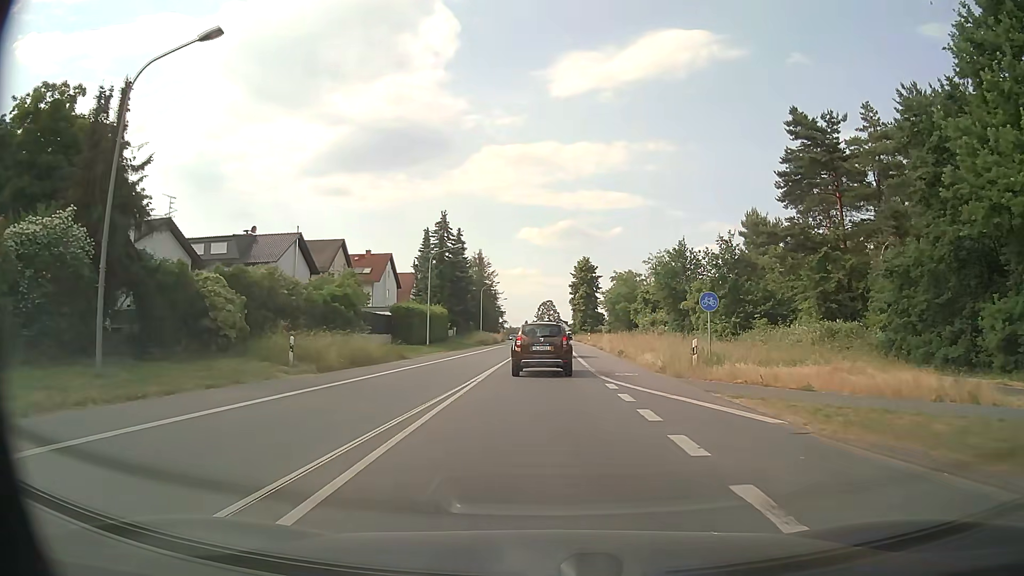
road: primary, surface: asphalt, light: Day
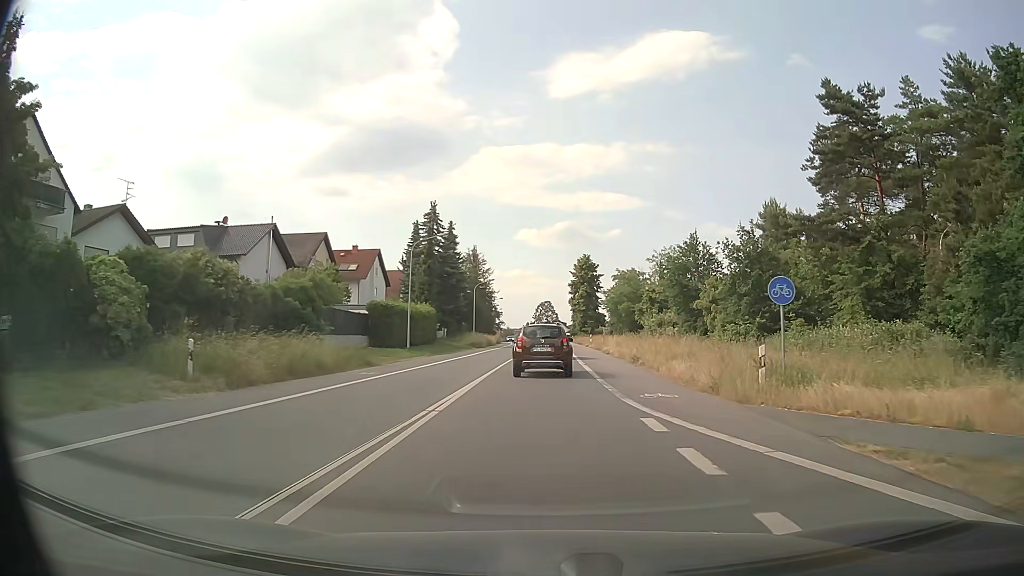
(0.0, +6.7) m; 0°
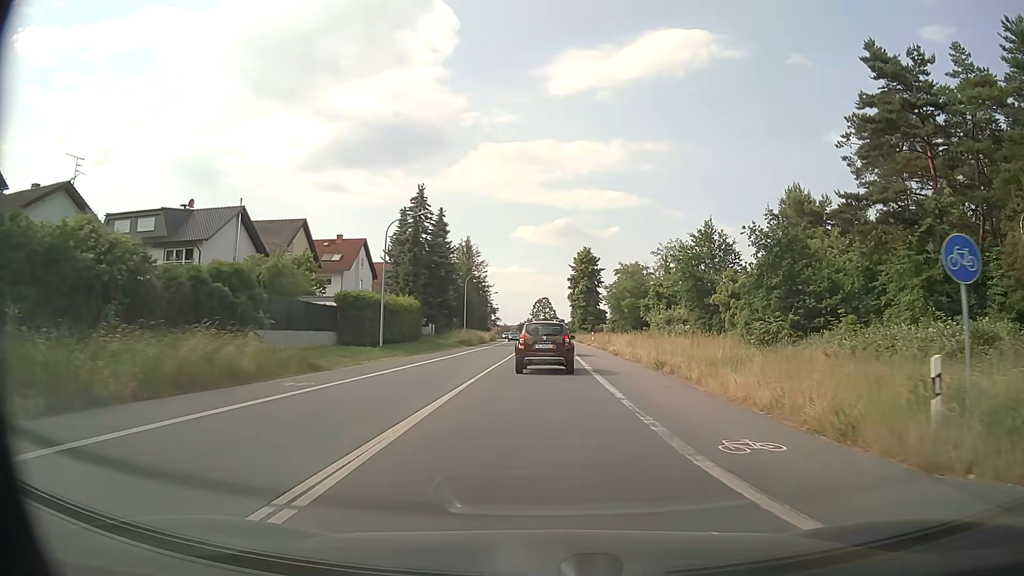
(0.0, +6.8) m; 0°
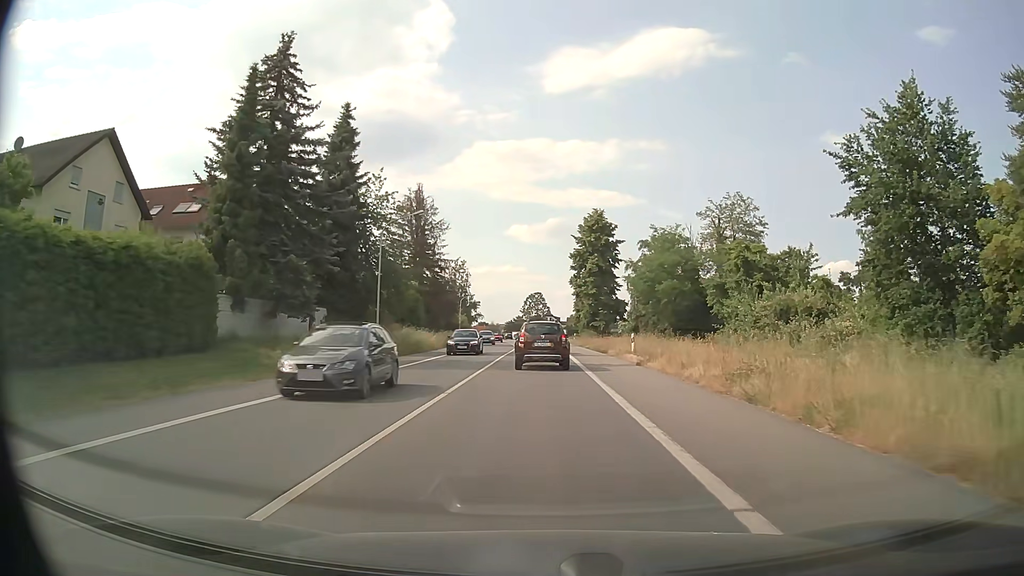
(+0.3, +36.4) m; +1°
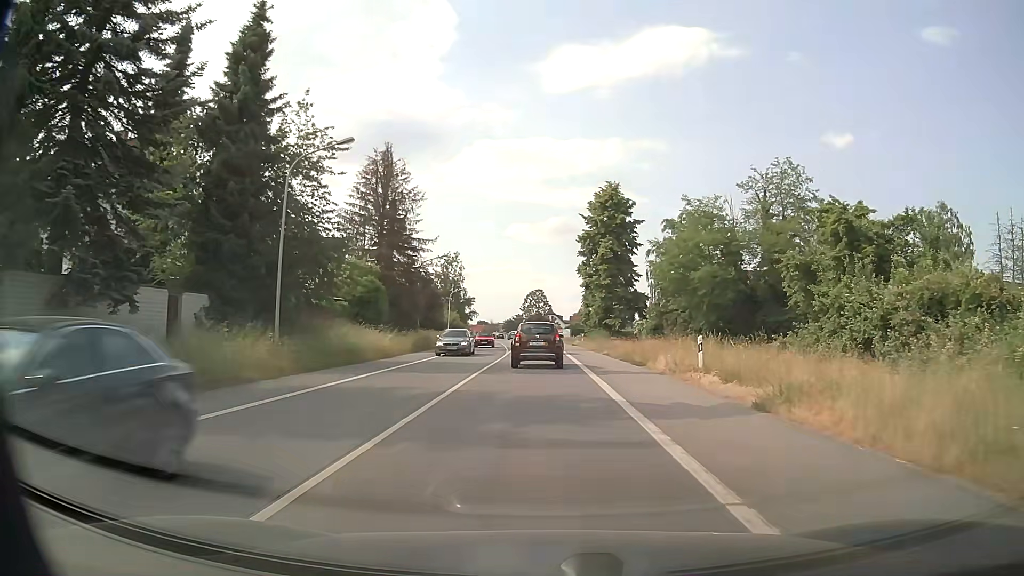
(-0.1, +14.7) m; 0°
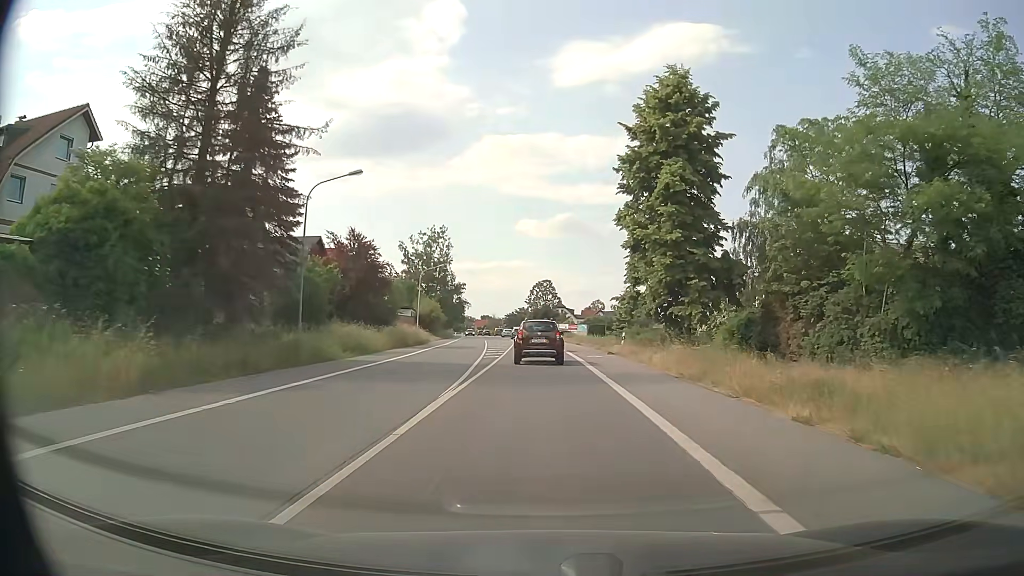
(-0.1, +29.4) m; 0°
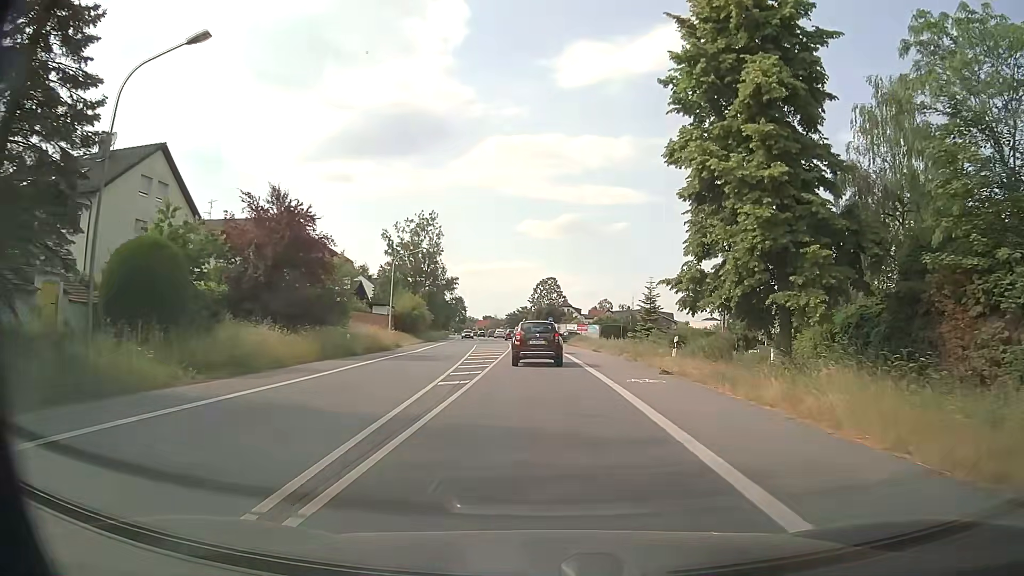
(-0.2, +14.4) m; -1°
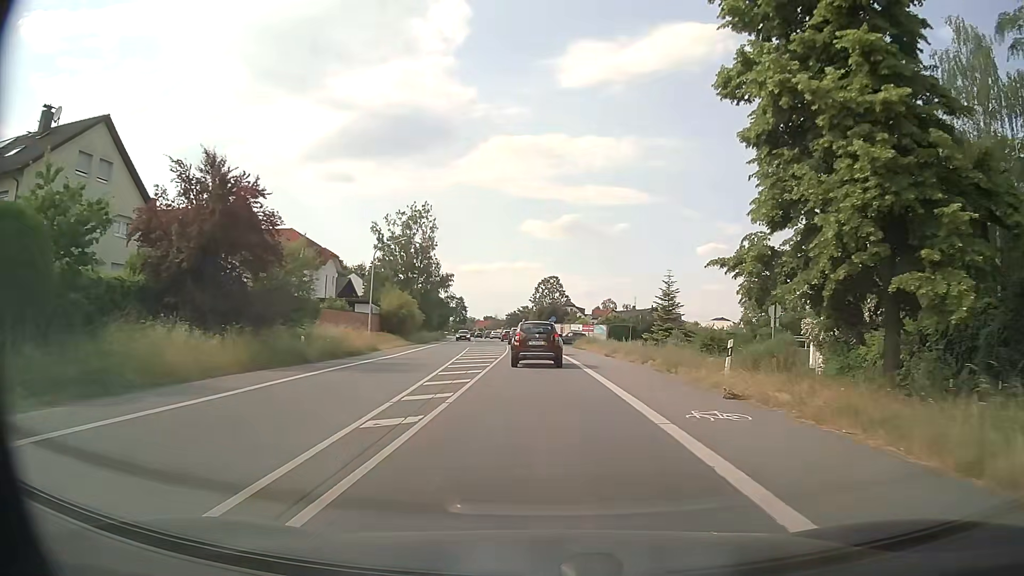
(0.0, +7.1) m; 0°
(0, +10) (0, +20) (0, +30) (-1, +40) (-1, +50) (-2, +60) (-3, +70) (-3, +80) (-5, +90) (-6, +100) m
